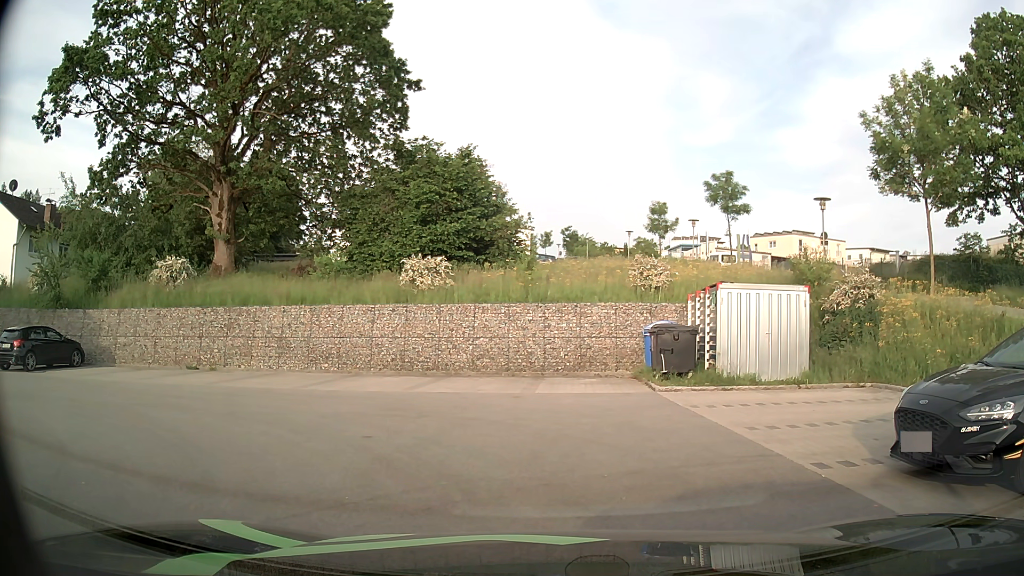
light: Day
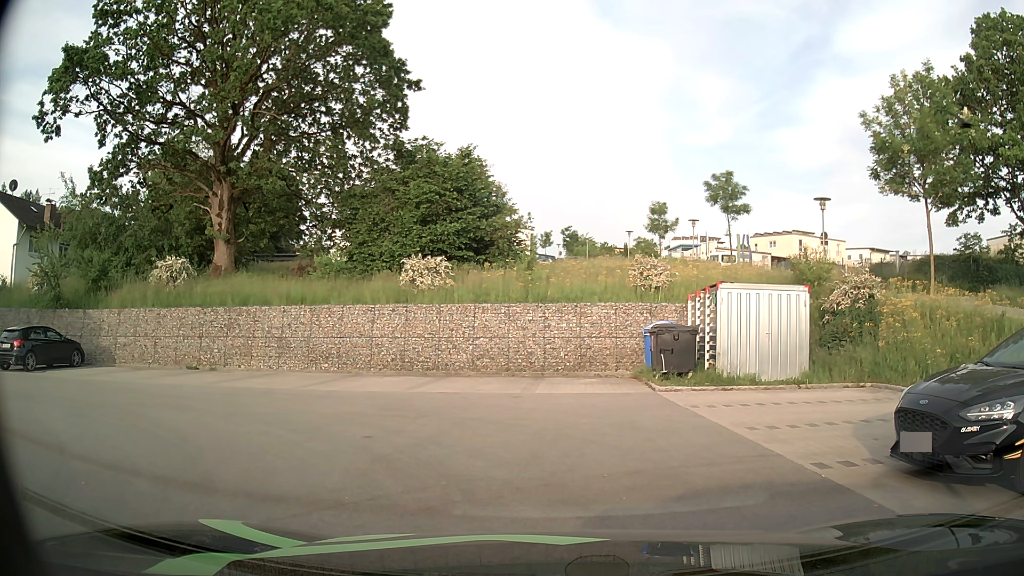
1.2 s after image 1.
(0.0, 0.0) m; 0°
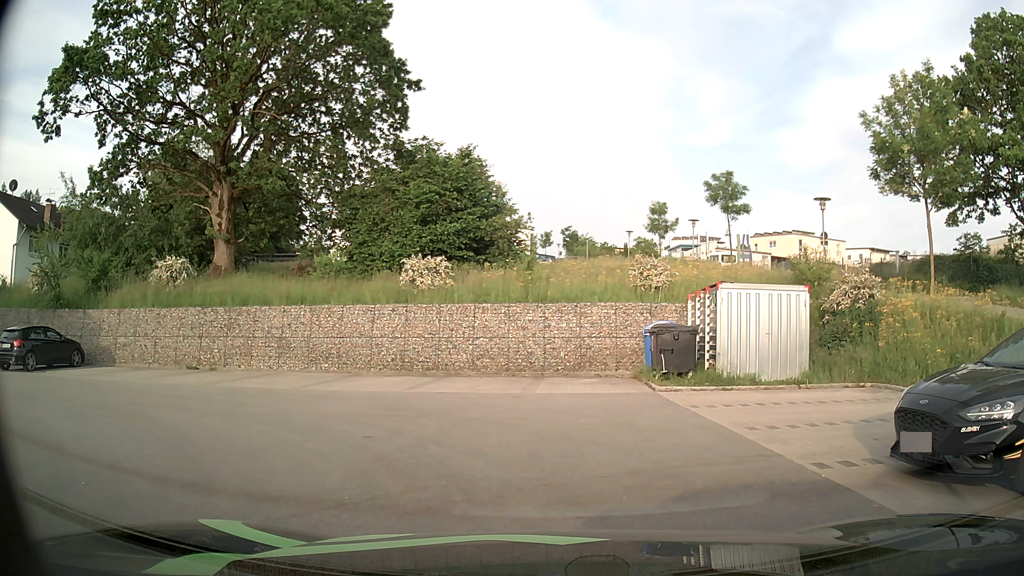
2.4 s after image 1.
(0.0, 0.0) m; 0°
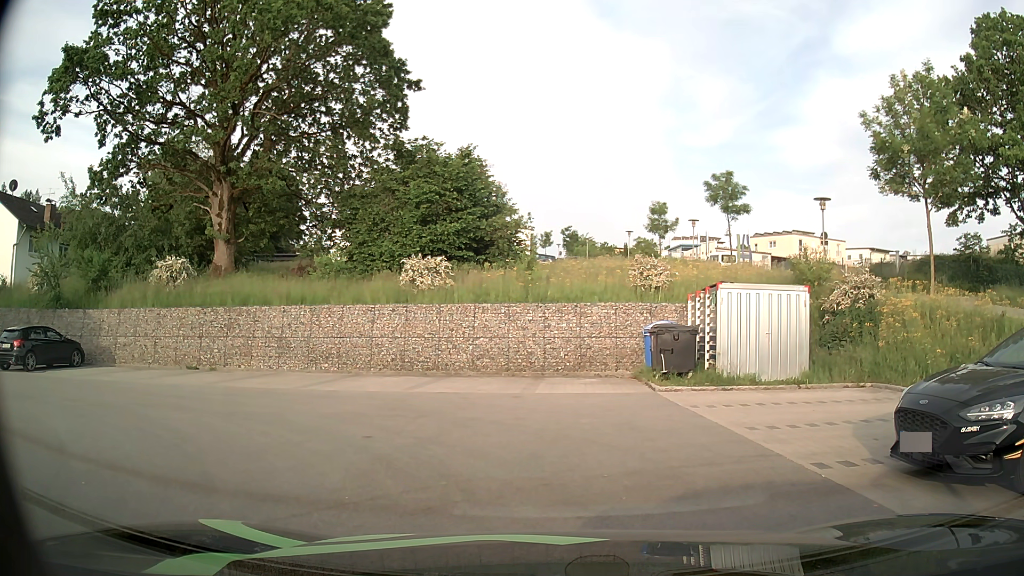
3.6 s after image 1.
(0.0, 0.0) m; 0°
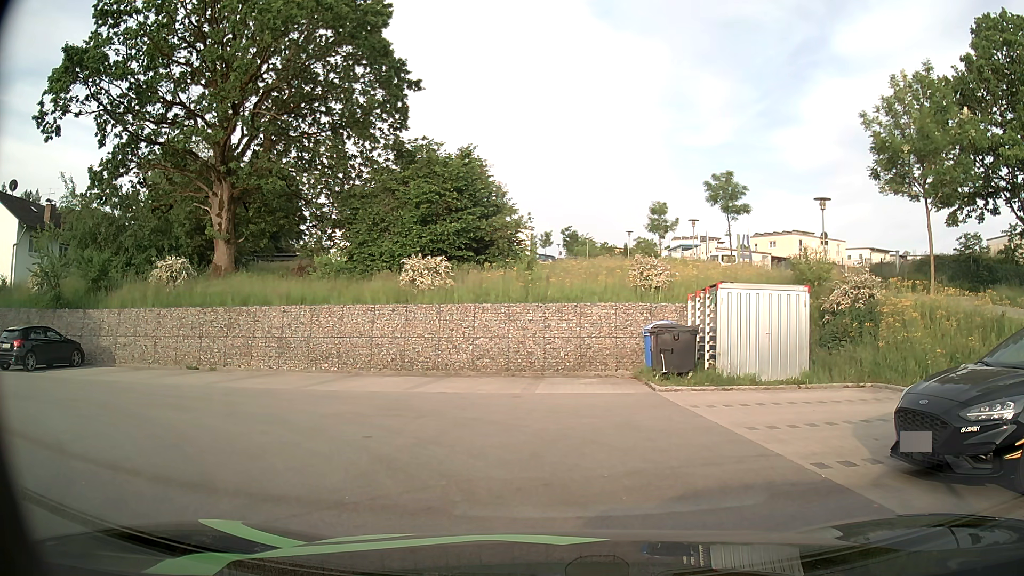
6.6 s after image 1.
(0.0, 0.0) m; 0°
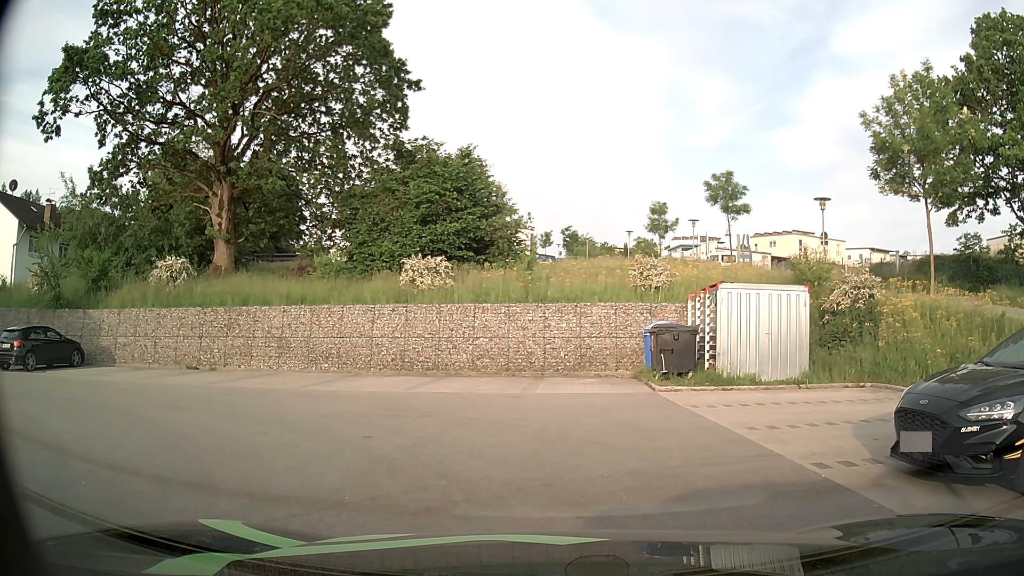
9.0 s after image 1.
(0.0, 0.0) m; 0°
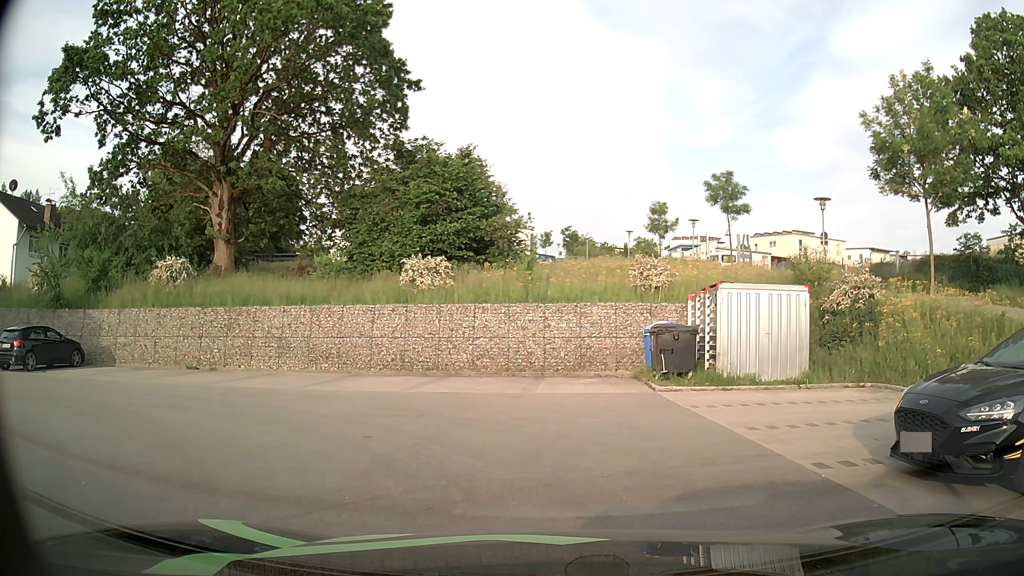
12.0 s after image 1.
(0.0, 0.0) m; 0°
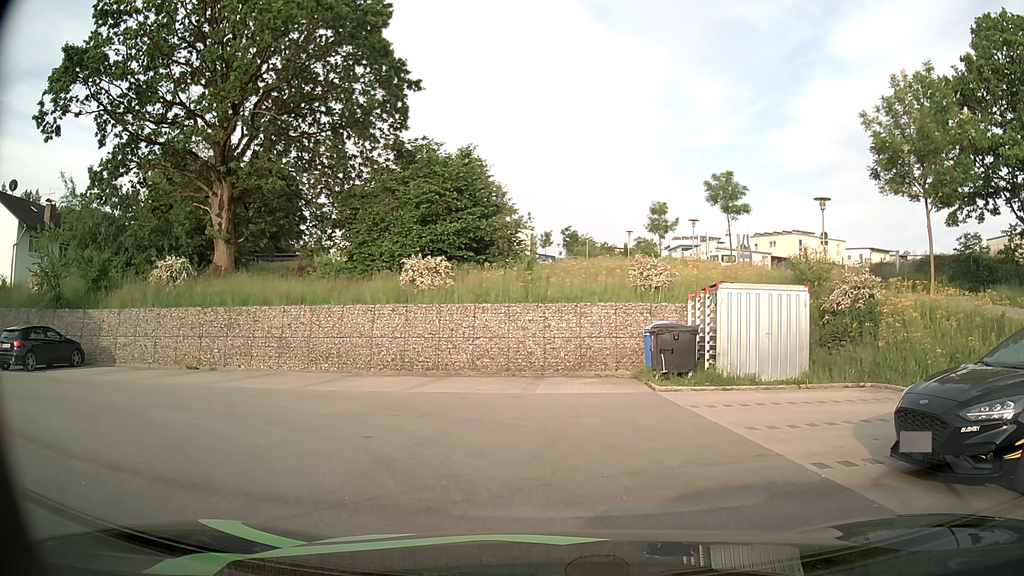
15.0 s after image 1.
(0.0, 0.0) m; 0°
